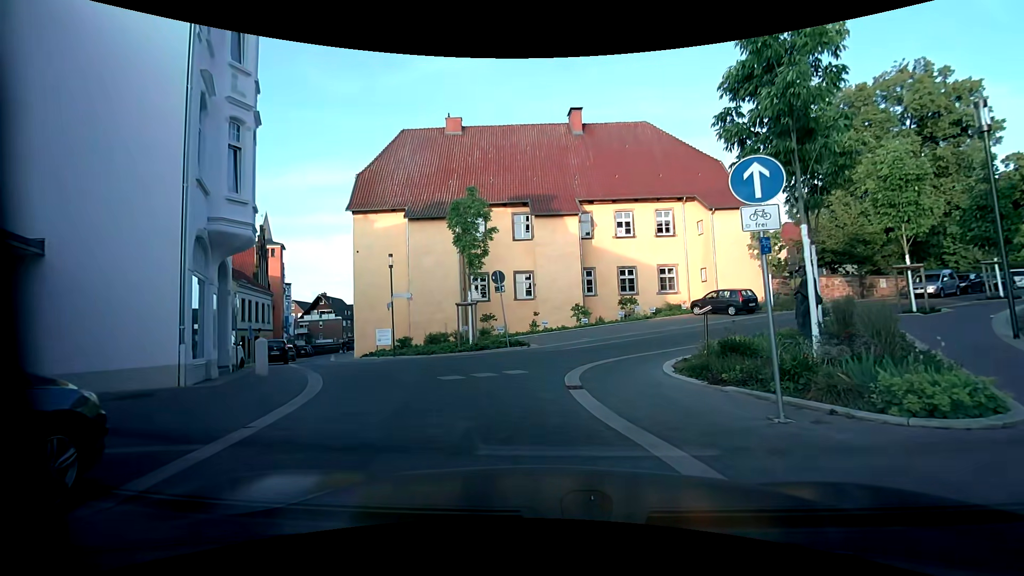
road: residential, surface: paving_stones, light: Day
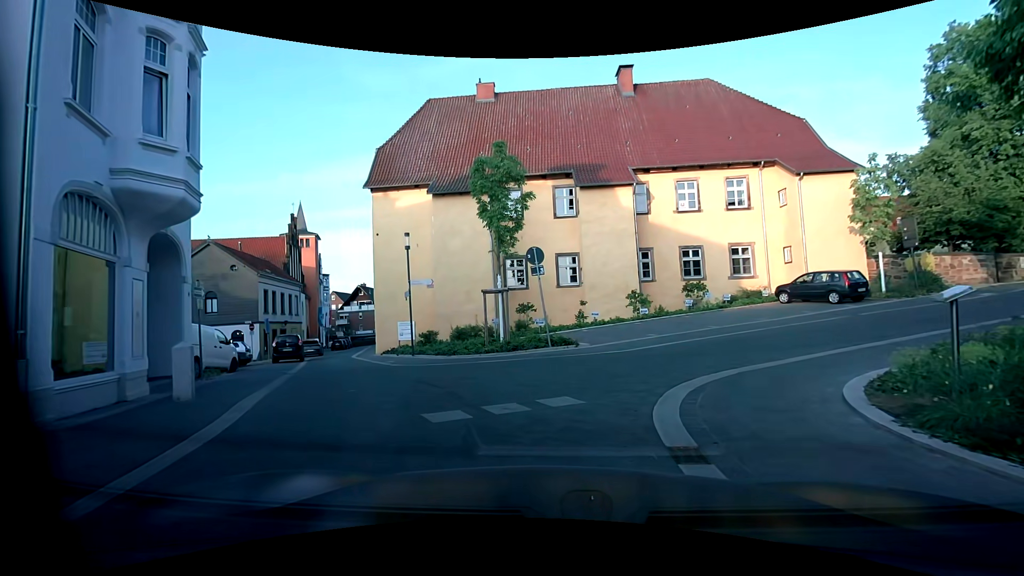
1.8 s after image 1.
(0.0, +4.7) m; -4°
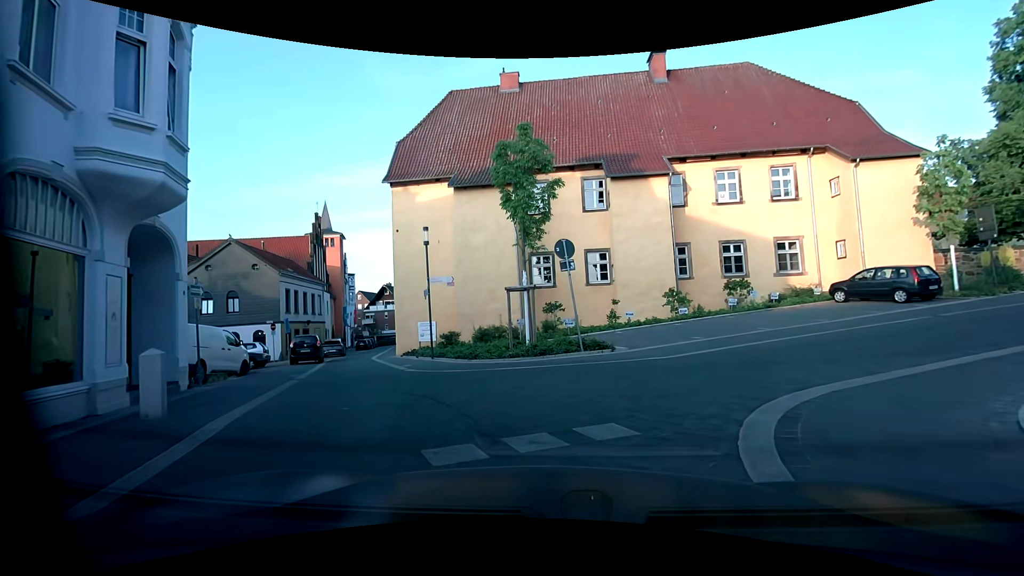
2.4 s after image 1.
(0.0, +1.6) m; -4°
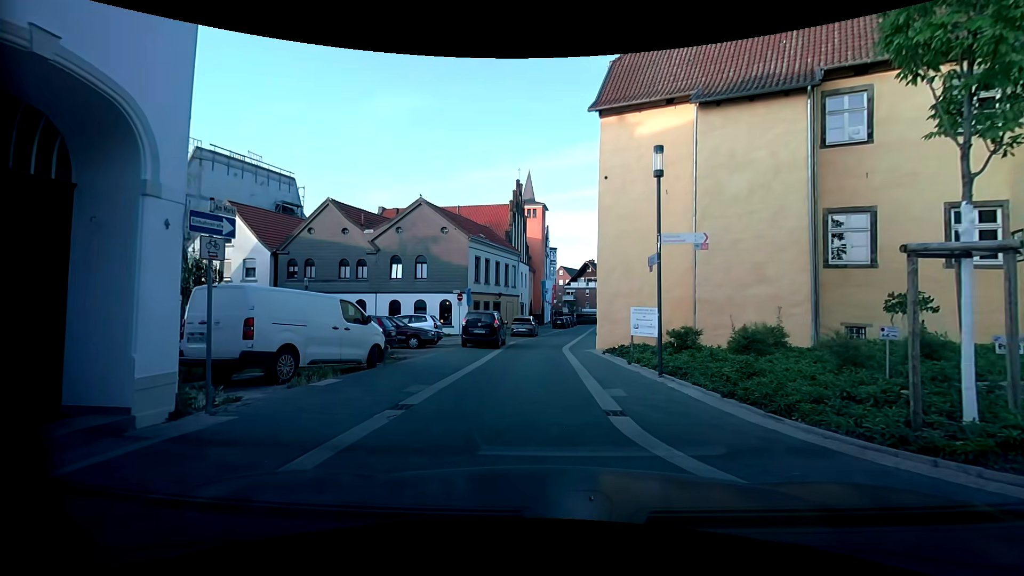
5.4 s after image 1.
(-1.6, +8.5) m; -22°
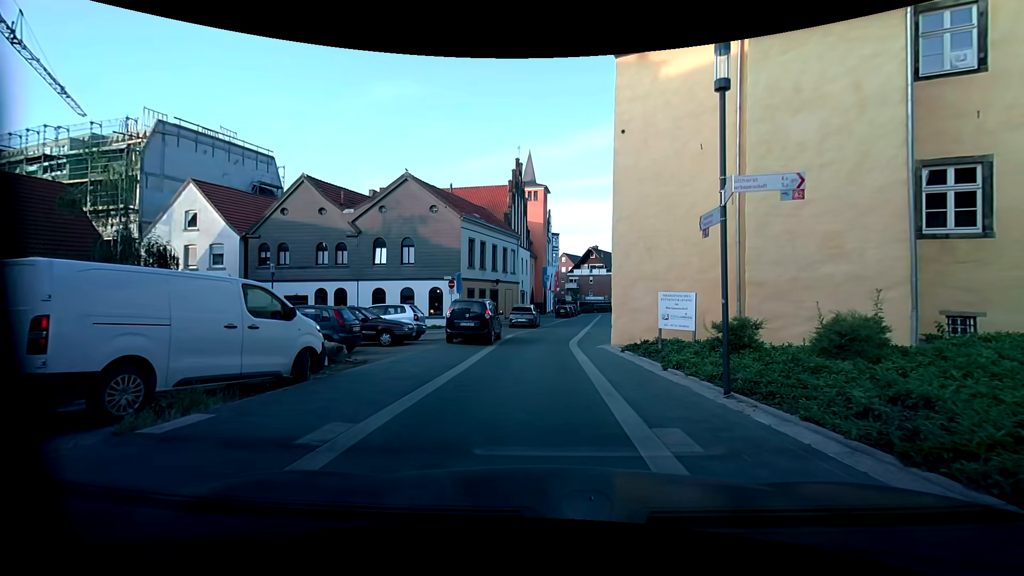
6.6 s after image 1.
(+0.1, +4.1) m; 0°
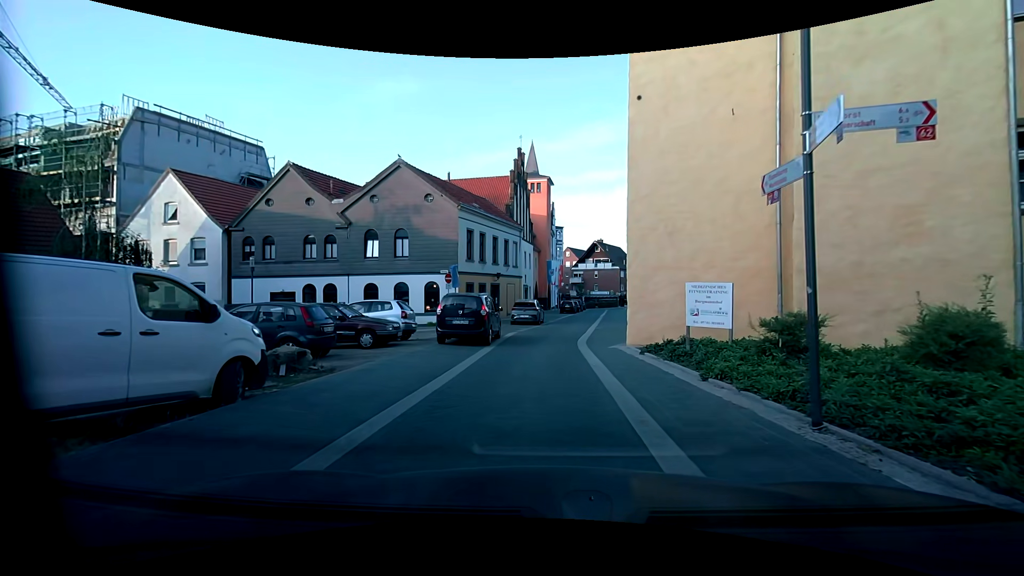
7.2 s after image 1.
(0.0, +2.3) m; +1°
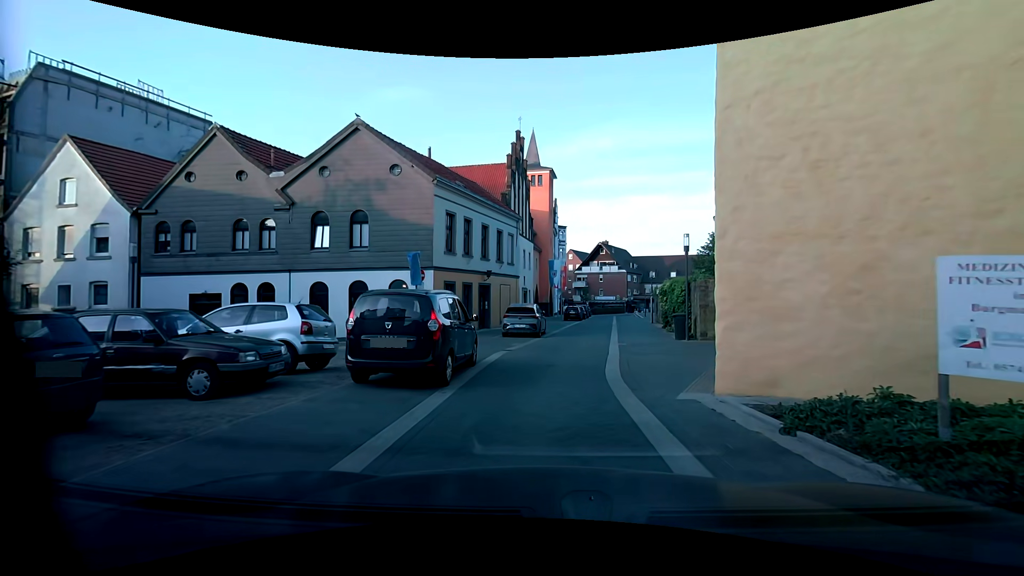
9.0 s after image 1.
(-0.1, +7.3) m; 0°
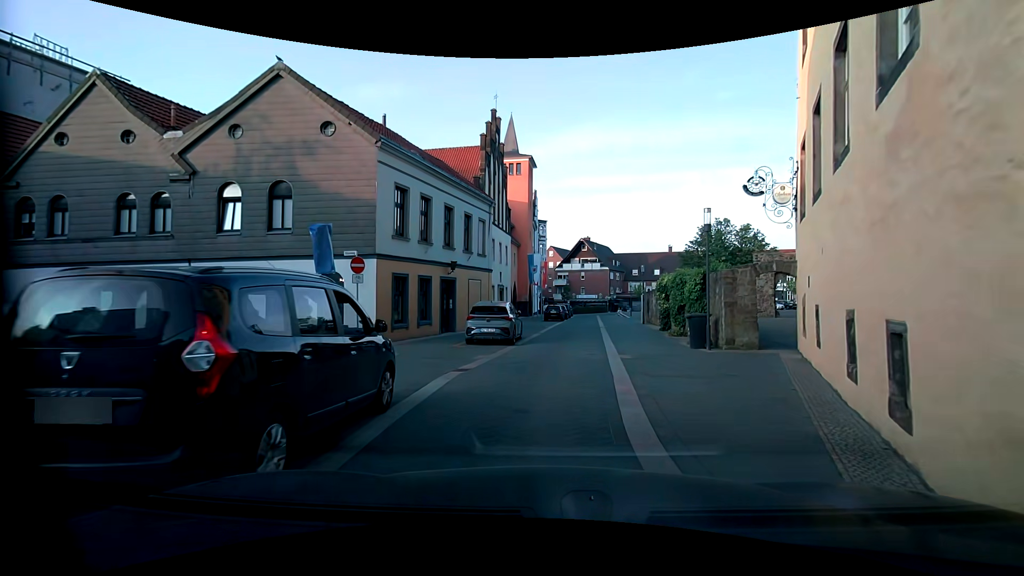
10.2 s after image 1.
(0.0, +5.0) m; +2°
(0, +10) (+1, +20) (+2, +30) (+3, +40) (+4, +50) (+5, +60) (+5, +70) (+6, +80) (+3, +89) (-3, +97) m
